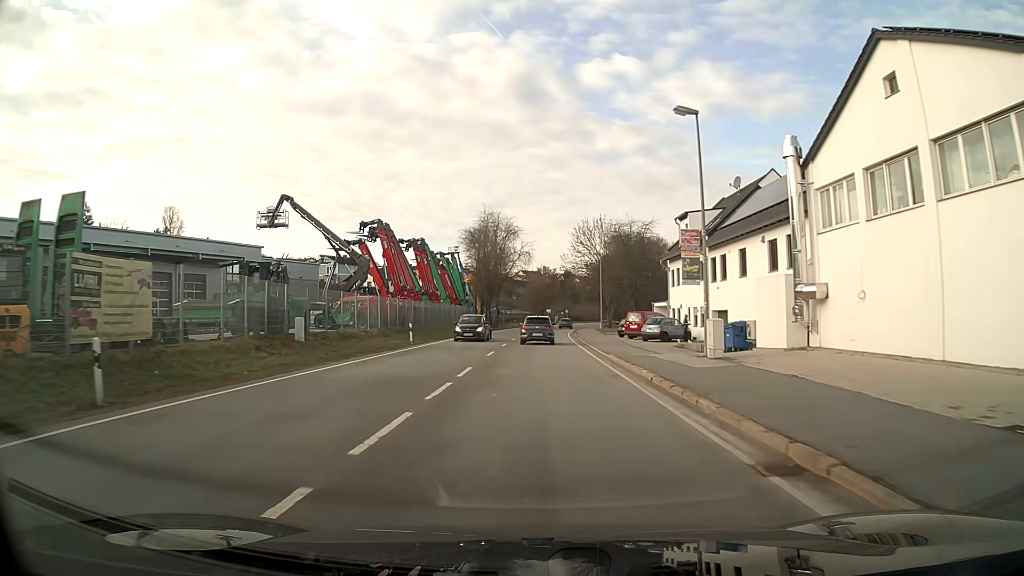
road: primary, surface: asphalt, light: Day
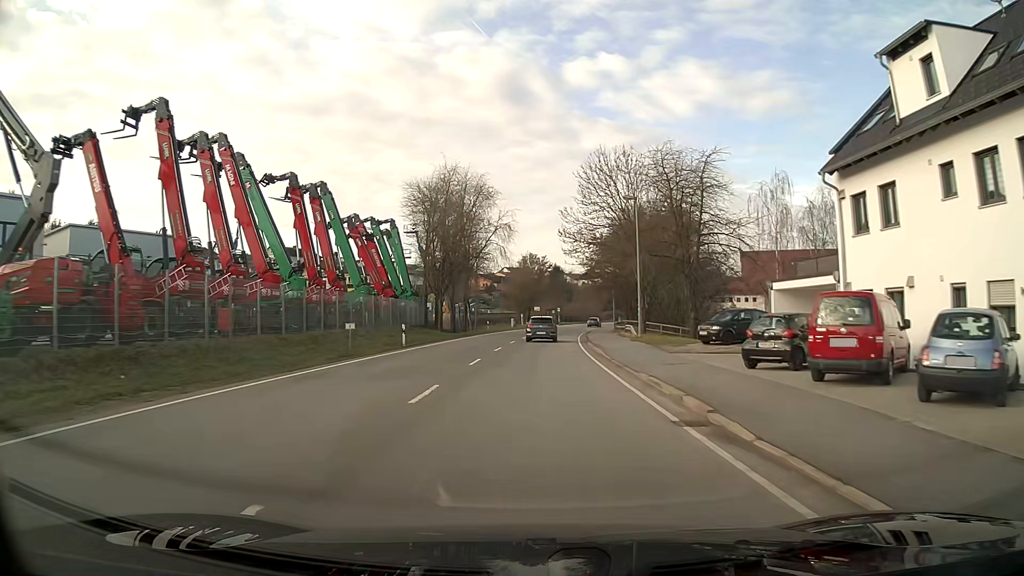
(+0.4, +32.1) m; +1°
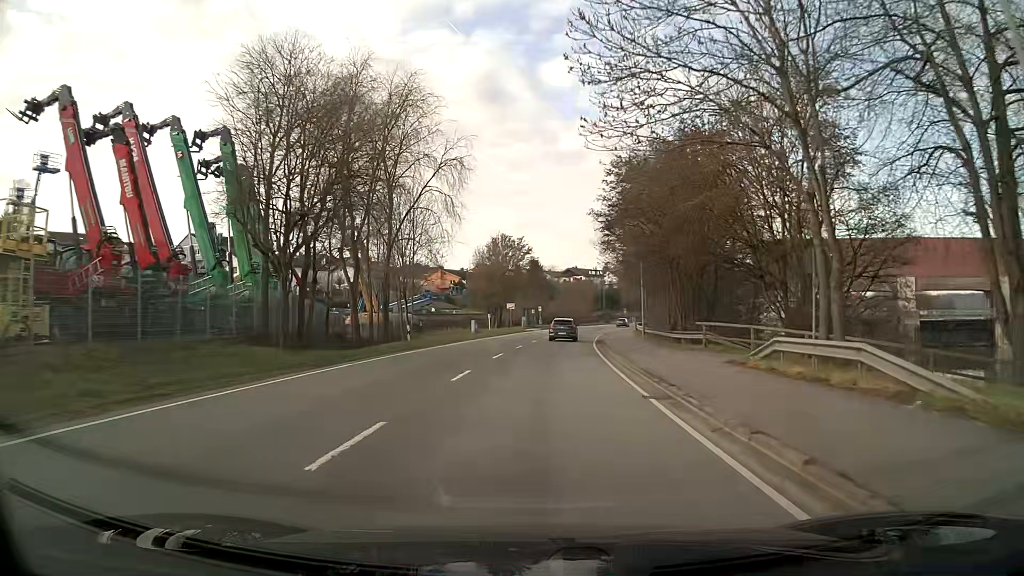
(+0.5, +32.0) m; +2°
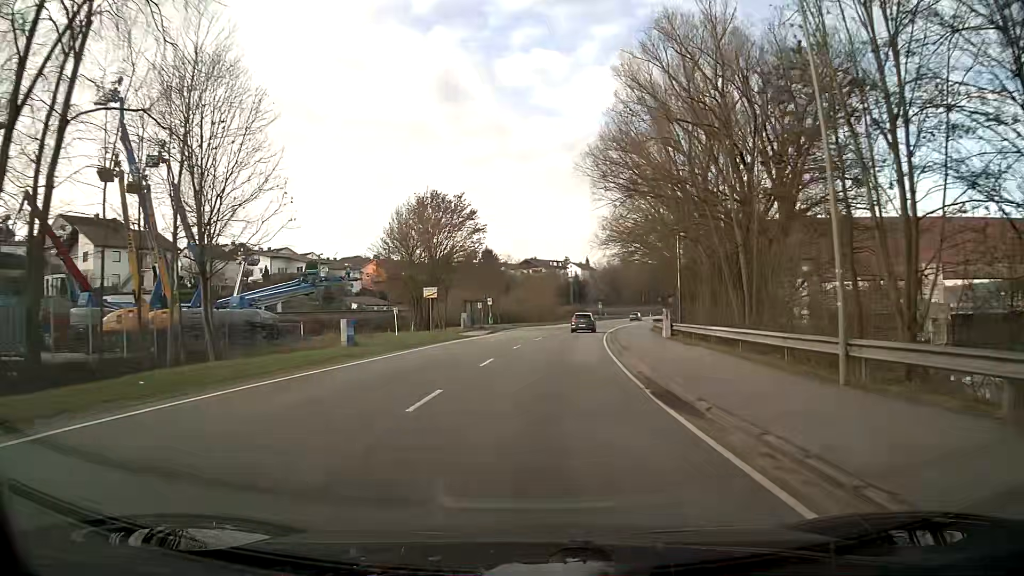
(+1.1, +32.5) m; +4°
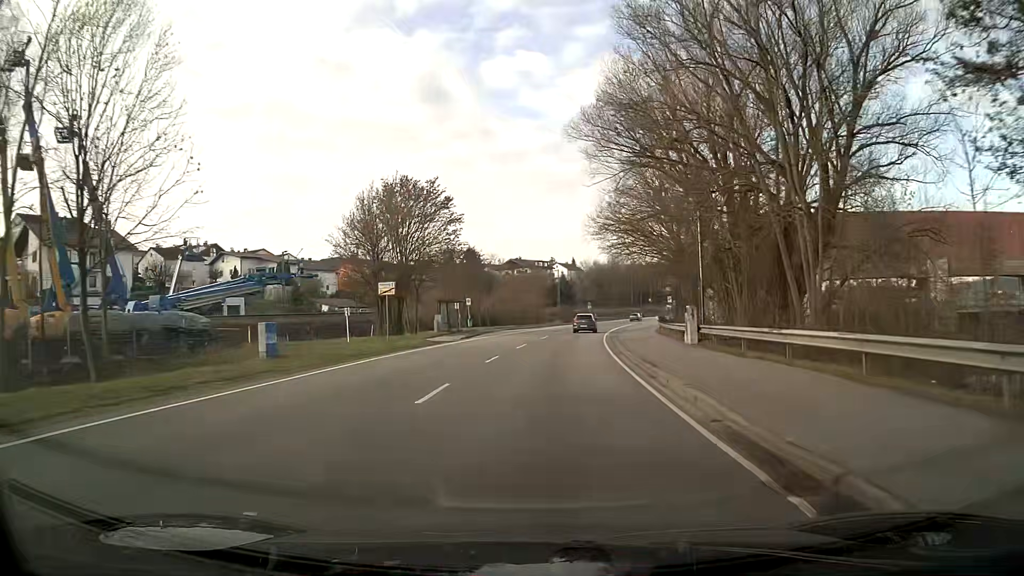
(+0.1, +8.0) m; +1°
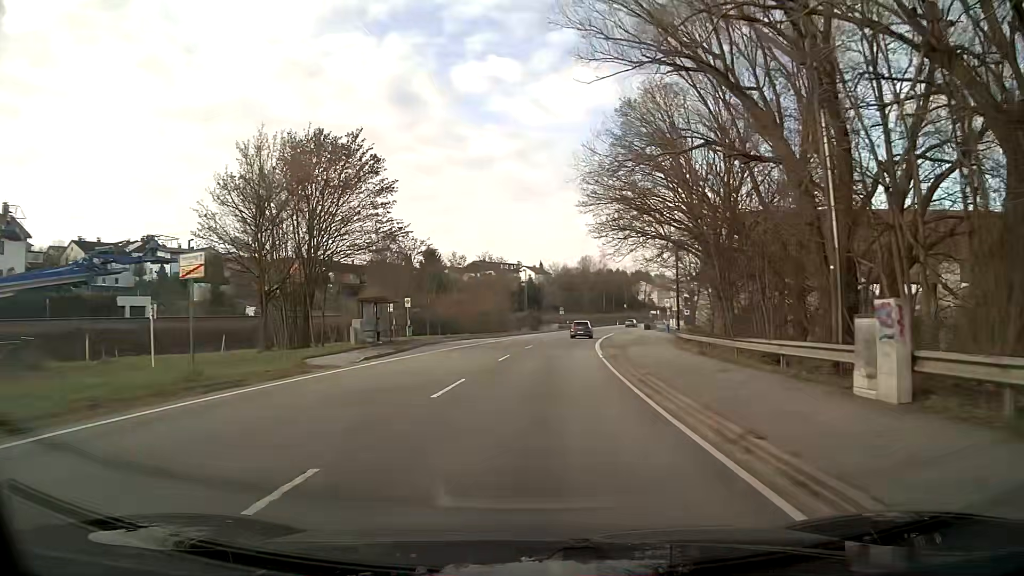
(+0.5, +16.4) m; +3°
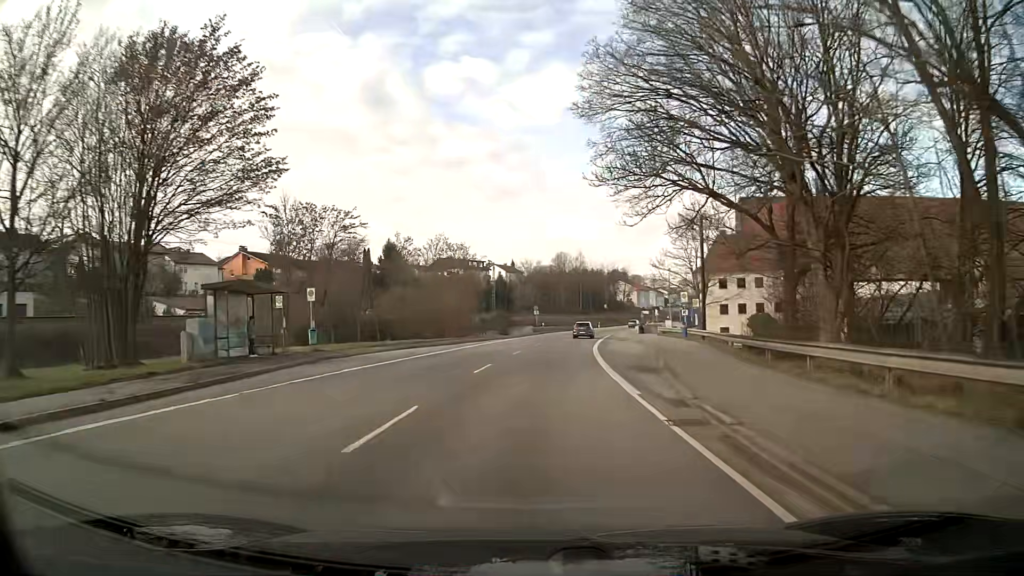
(+0.3, +17.2) m; +2°
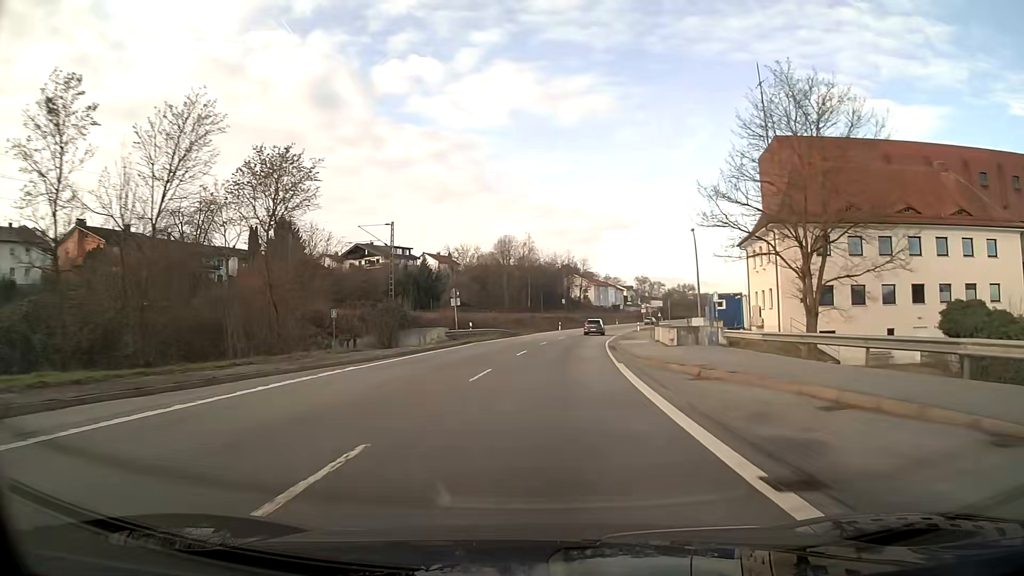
(+1.8, +39.9) m; +5°
